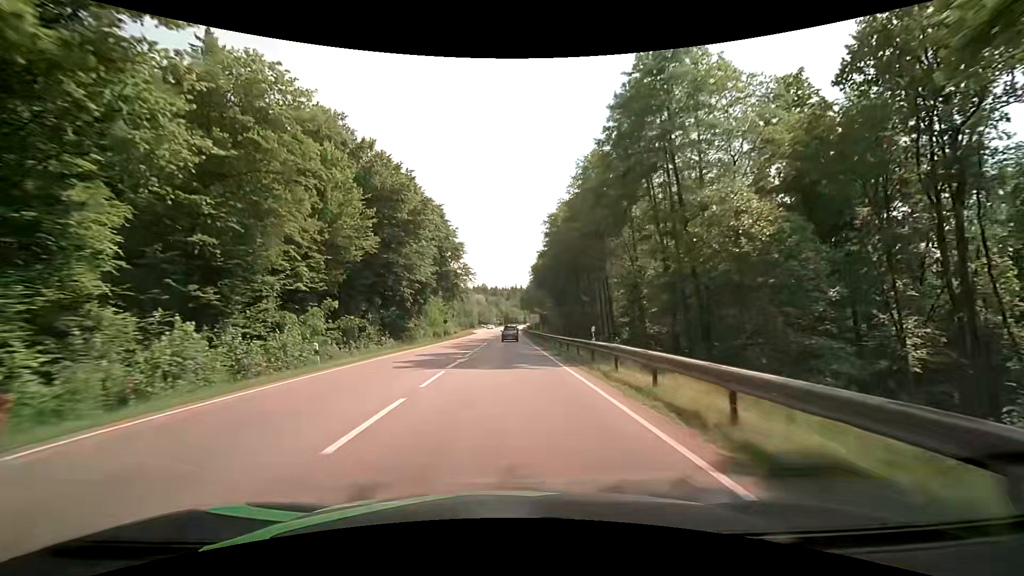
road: secondary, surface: asphalt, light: Day
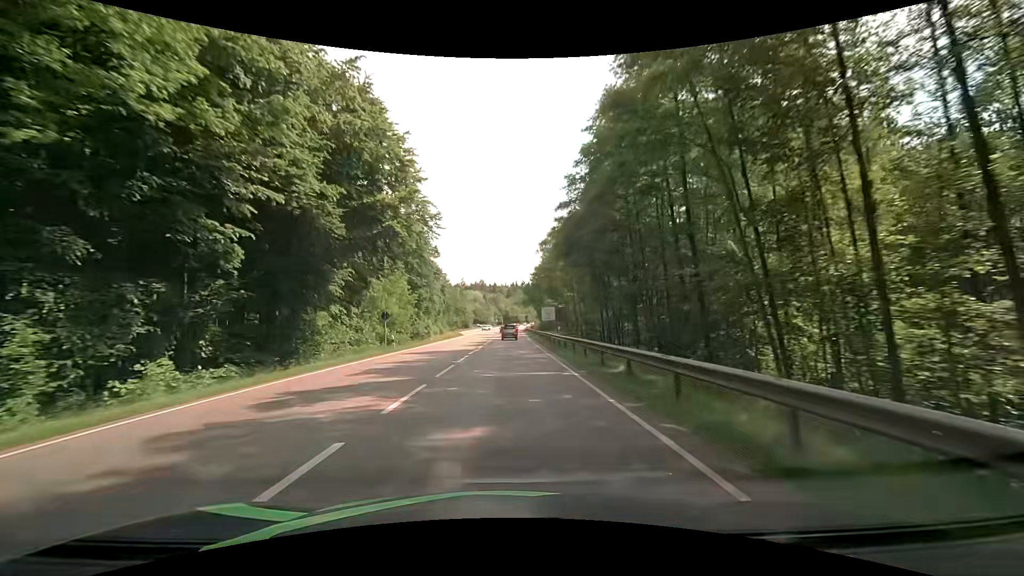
(-0.1, +33.6) m; 0°
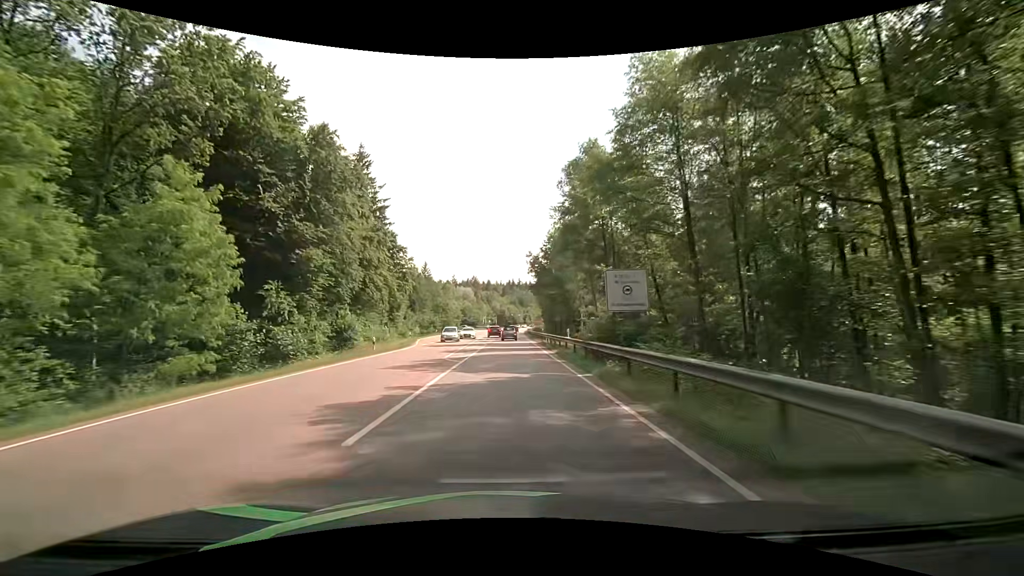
(+0.2, +43.8) m; +1°
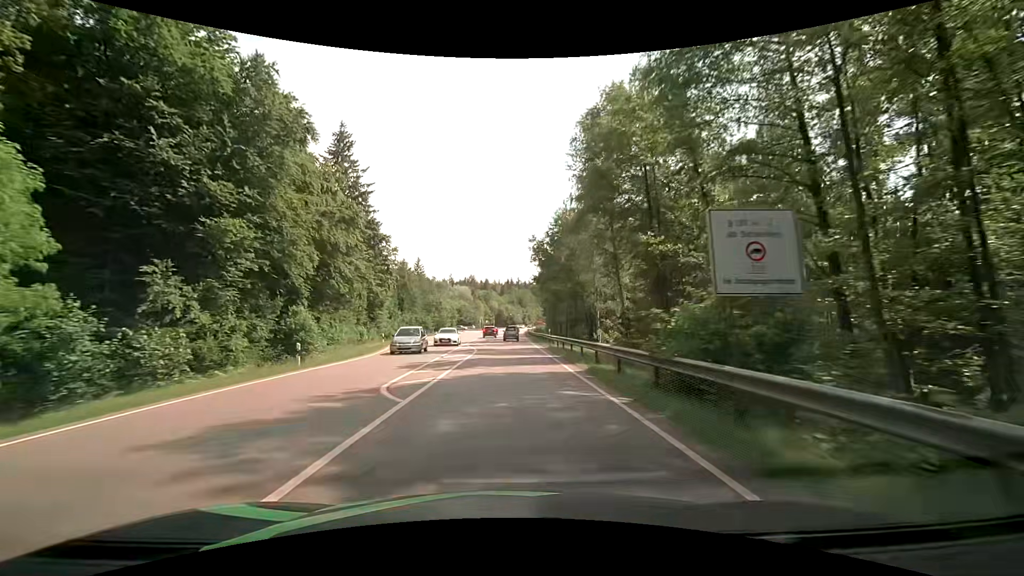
(0.0, +10.8) m; 0°
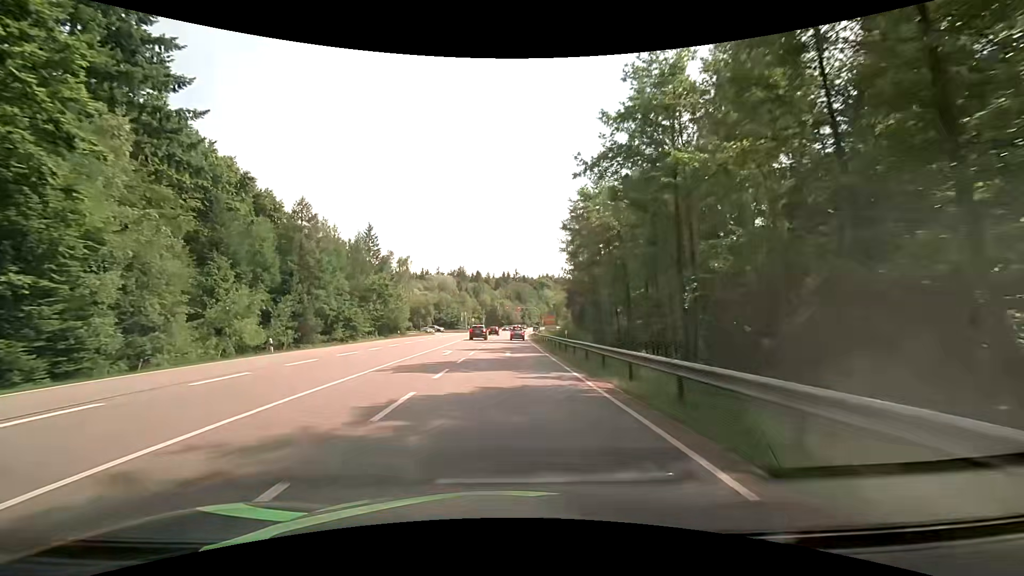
(+0.4, +53.8) m; 0°
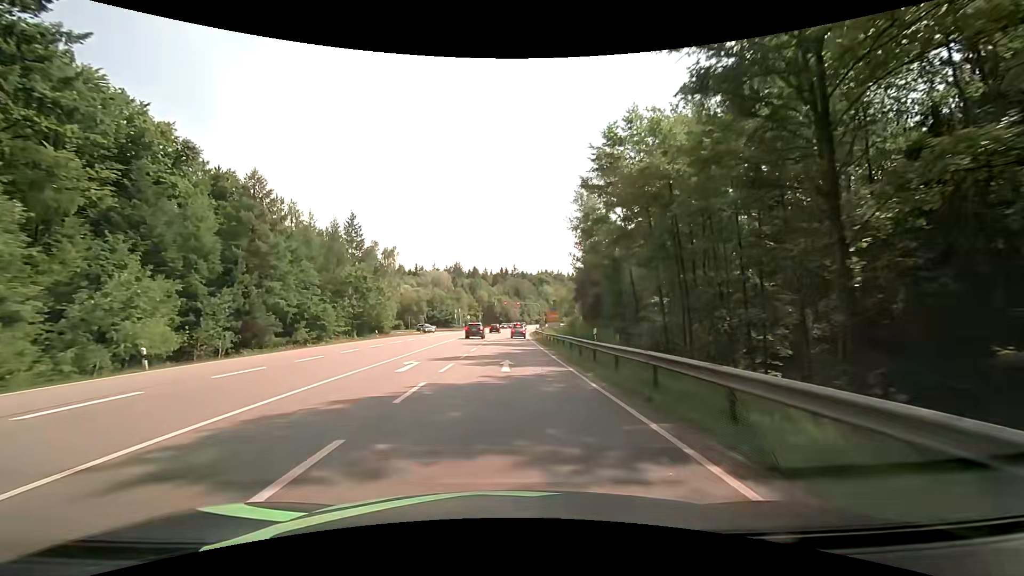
(+0.1, +10.3) m; 0°
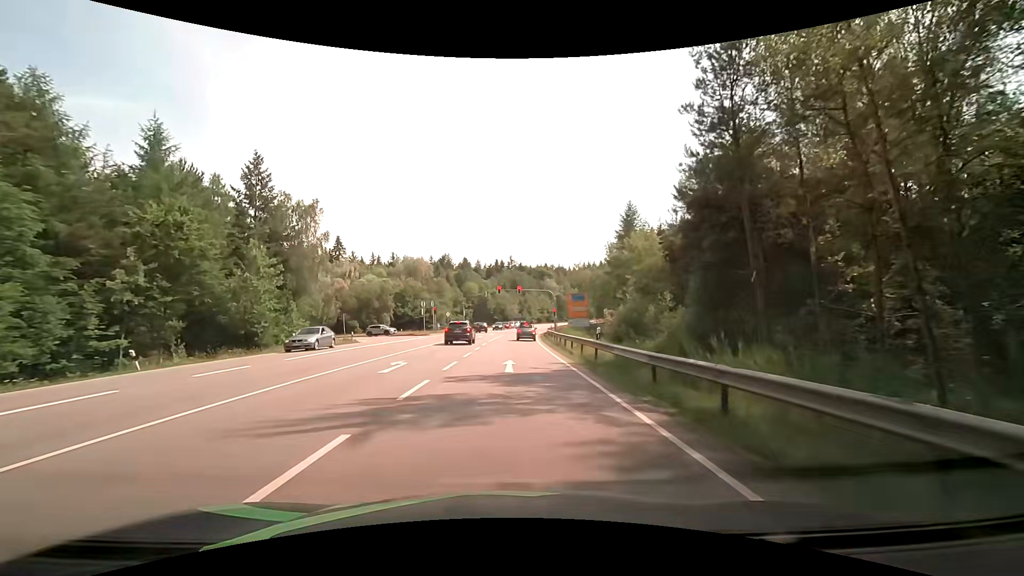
(+0.2, +35.1) m; 0°
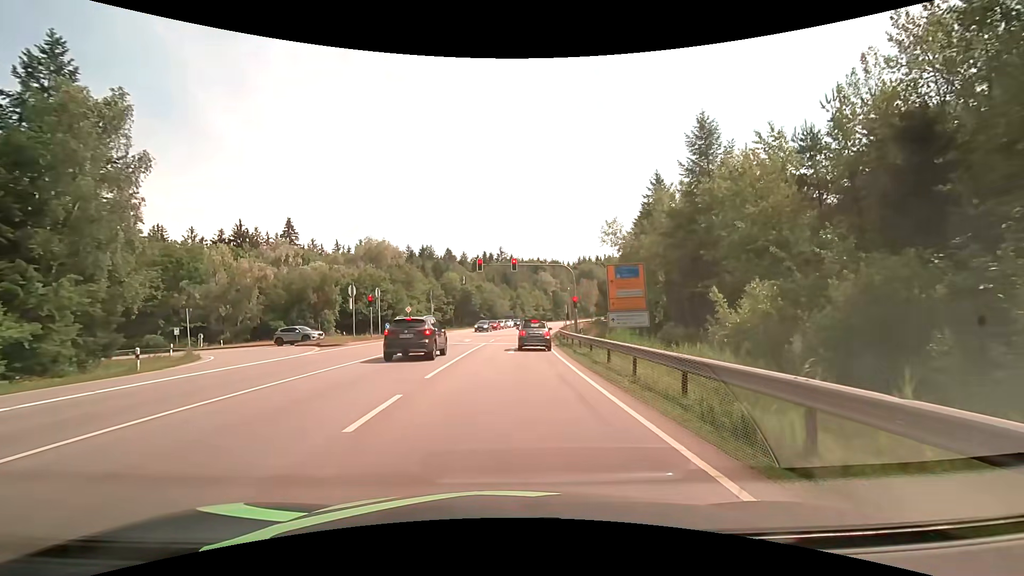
(+0.2, +26.1) m; +1°
(0, +10) (0, +20) (+1, +30) (+1, +40) (+2, +50) (+3, +60) (+4, +70) (+6, +80) (+7, +90) (+9, +99) m
